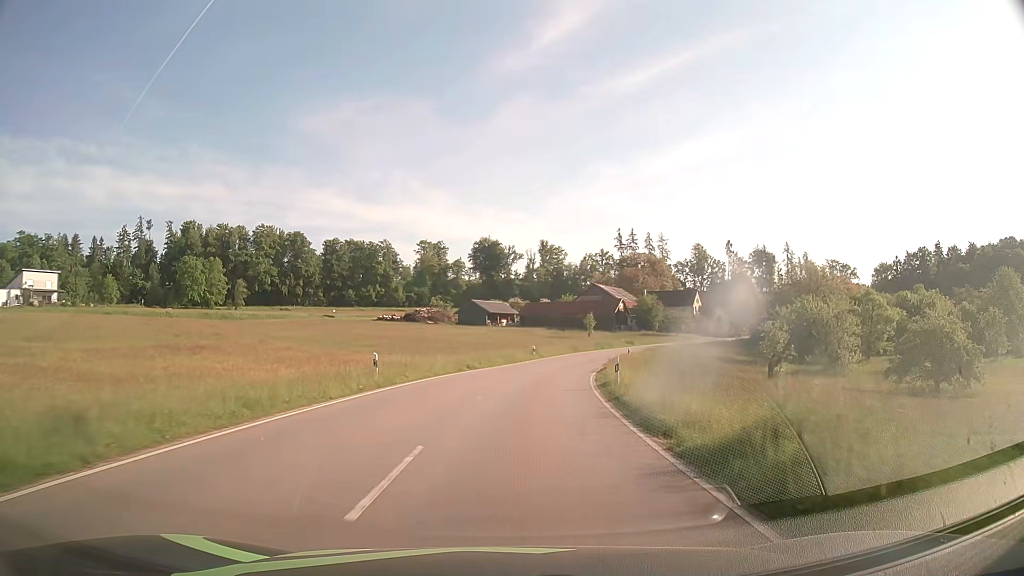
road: tertiary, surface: asphalt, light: Day
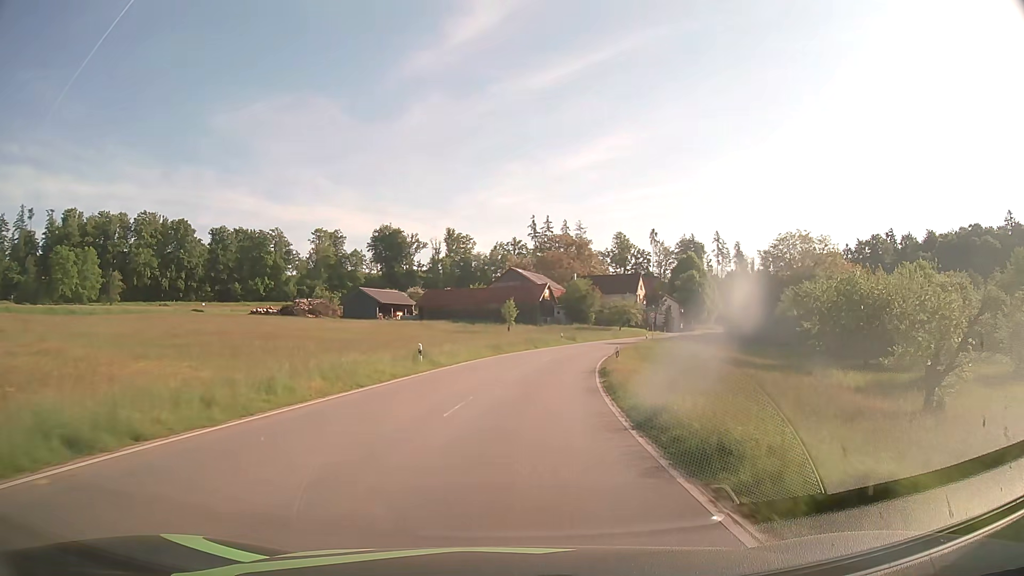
(+1.9, +29.1) m; +8°
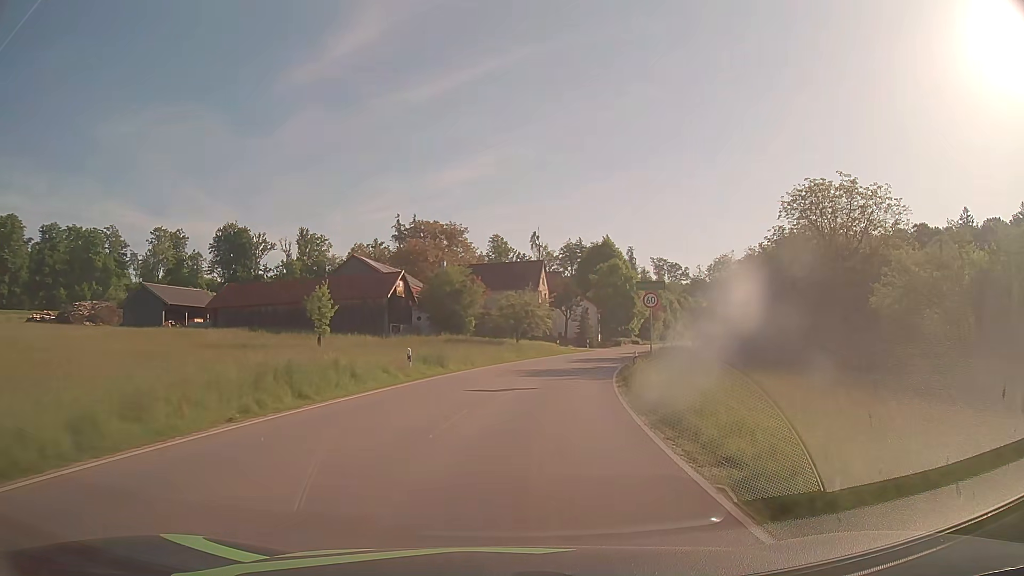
(+3.6, +38.1) m; +11°
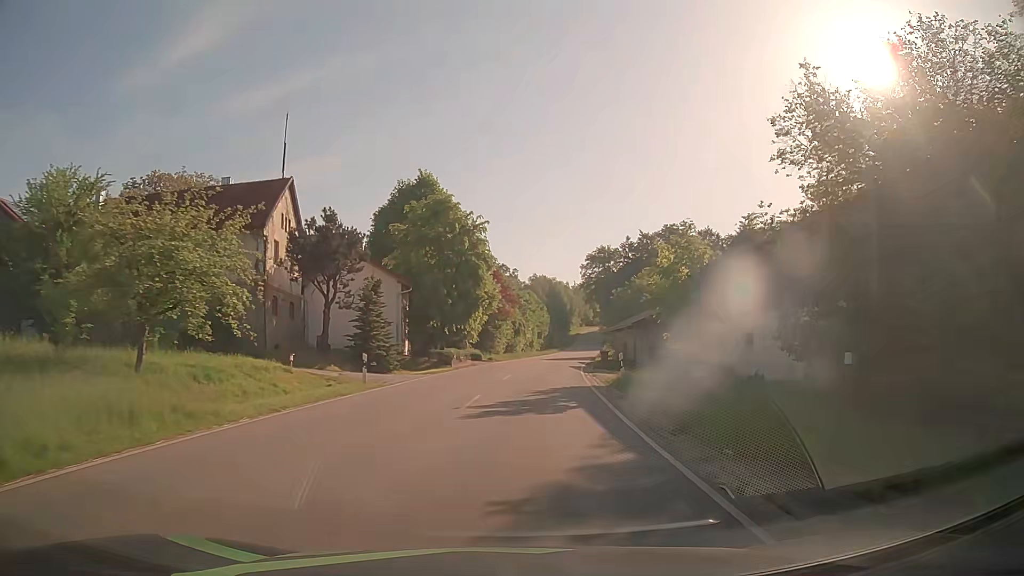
(+6.0, +42.6) m; +16°
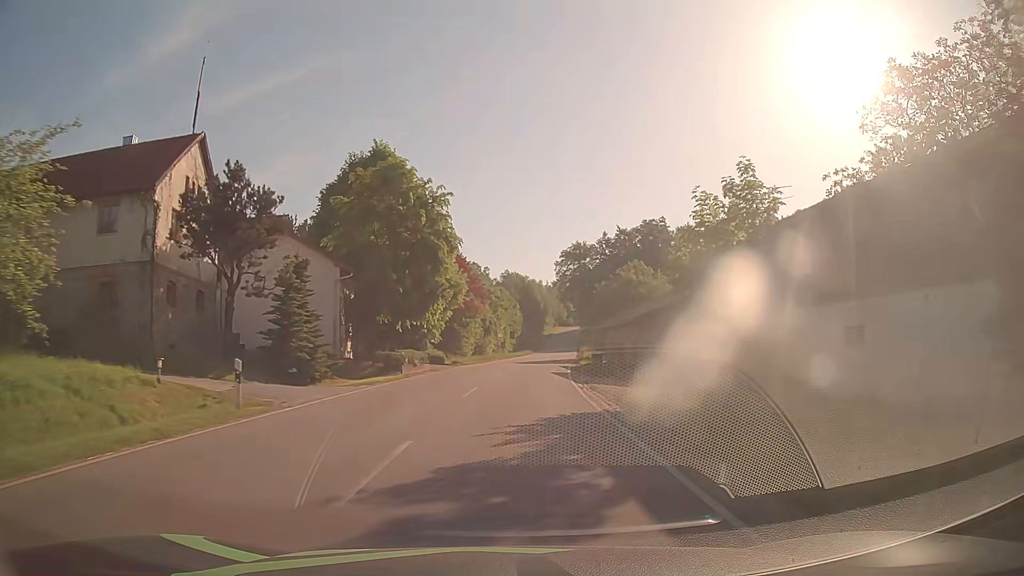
(+0.2, +8.5) m; +2°
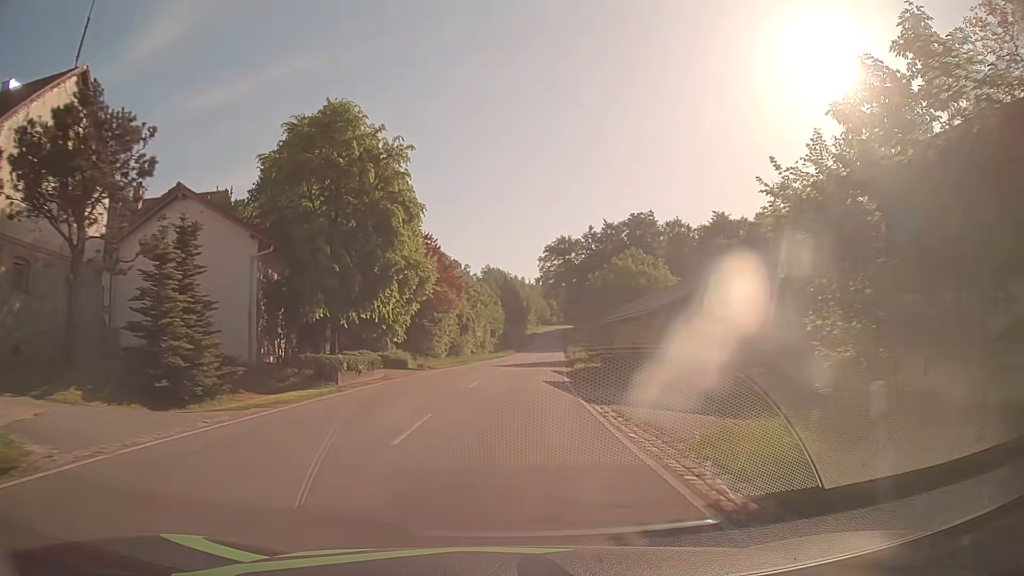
(+0.2, +8.5) m; +2°
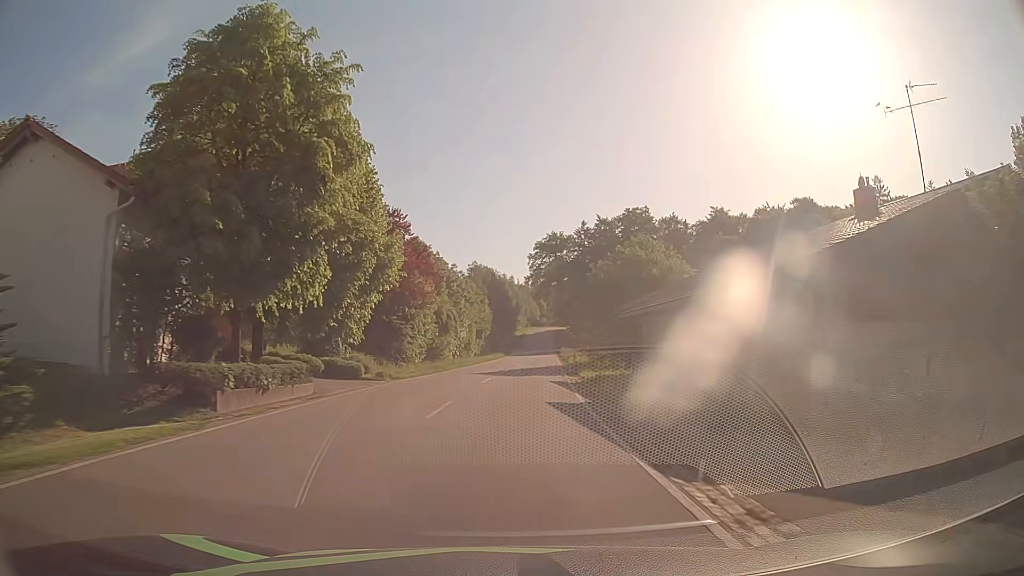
(+0.1, +8.6) m; +1°
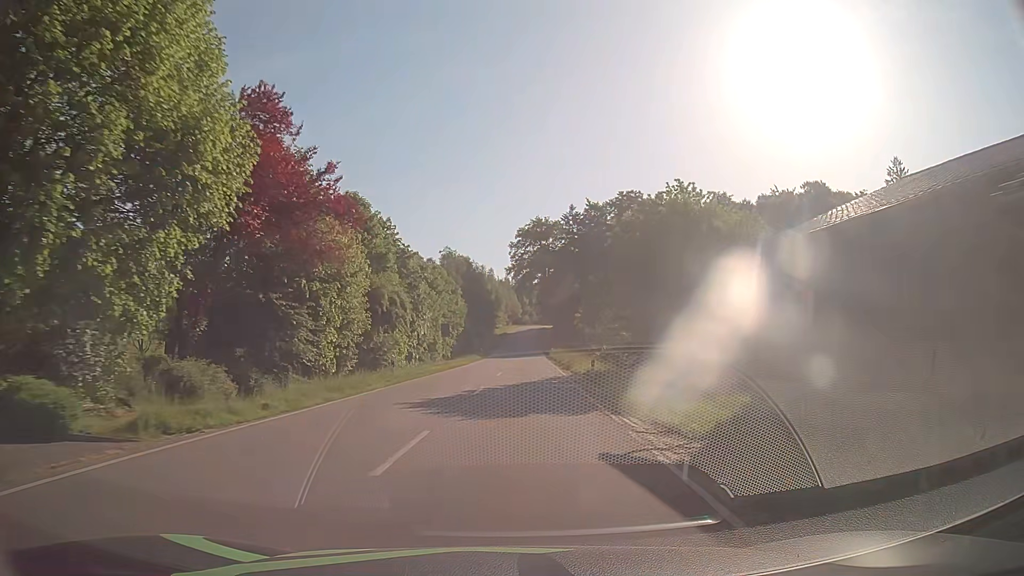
(+0.2, +17.7) m; +1°
(0, +10) (+1, +20) (+1, +30) (+1, +40) (+2, +50) (+2, +60) (+3, +70) (+3, +80) (+3, +90) (+4, +100) m
